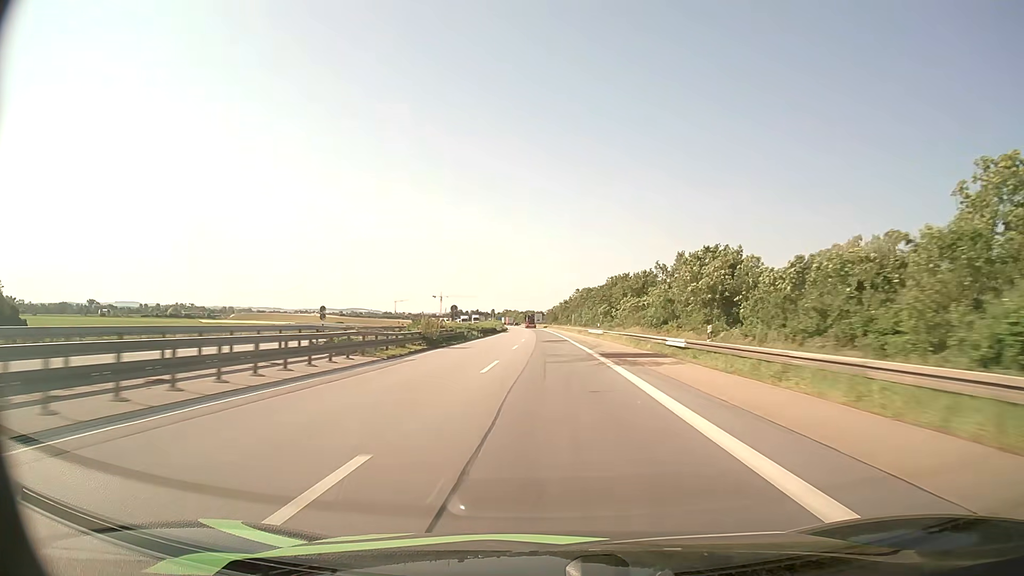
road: motorway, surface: asphalt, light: Day
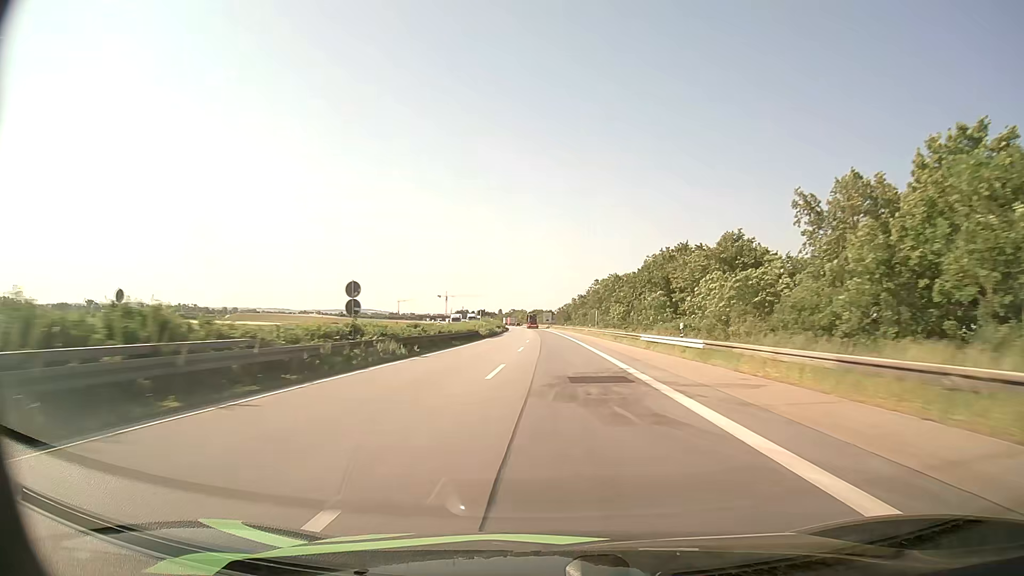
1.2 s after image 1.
(-0.4, +37.9) m; -1°
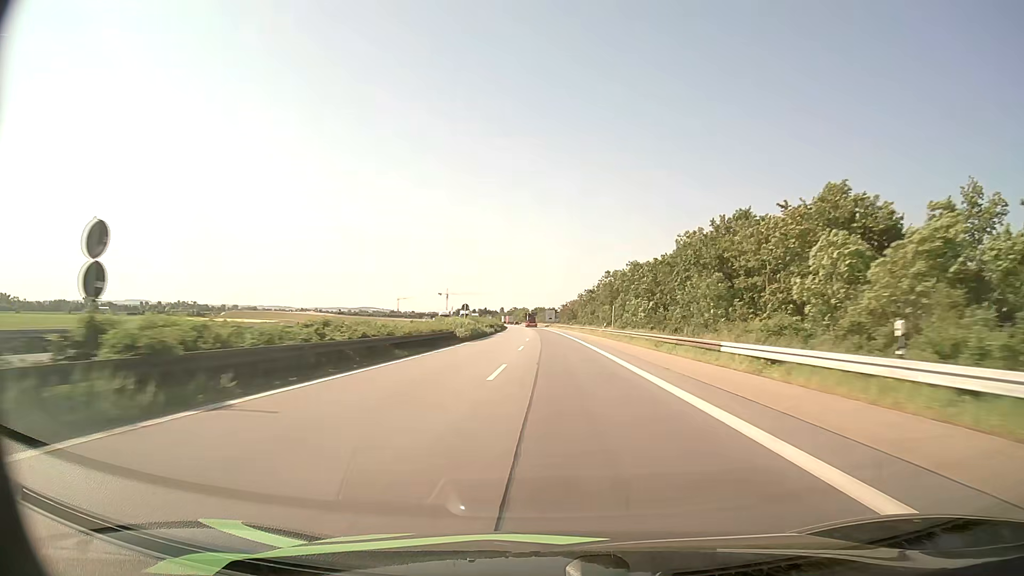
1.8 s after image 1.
(0.0, +18.7) m; 0°
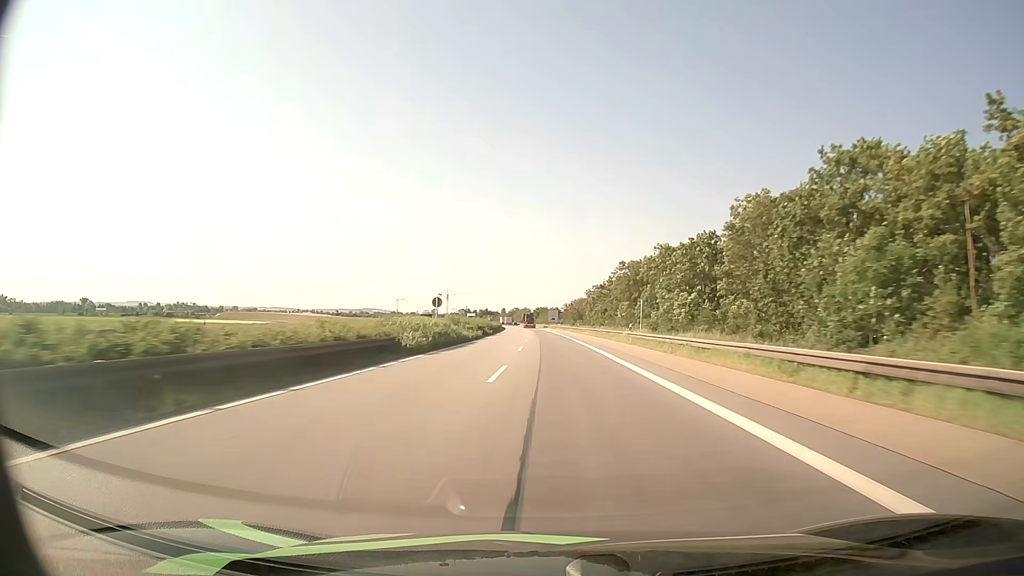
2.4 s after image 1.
(0.0, +18.4) m; 0°
